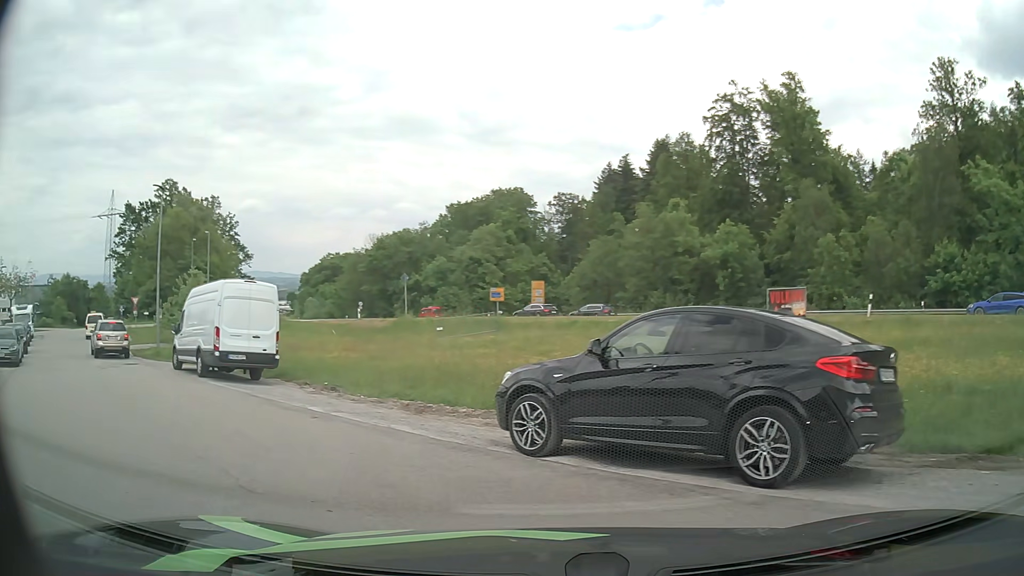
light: Day
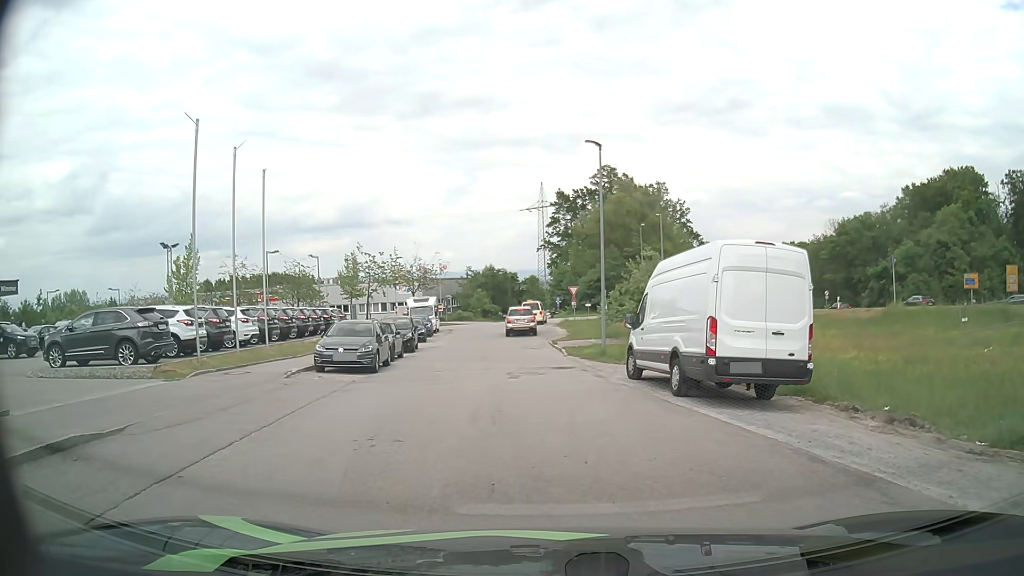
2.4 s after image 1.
(-3.2, +6.7) m; -40°
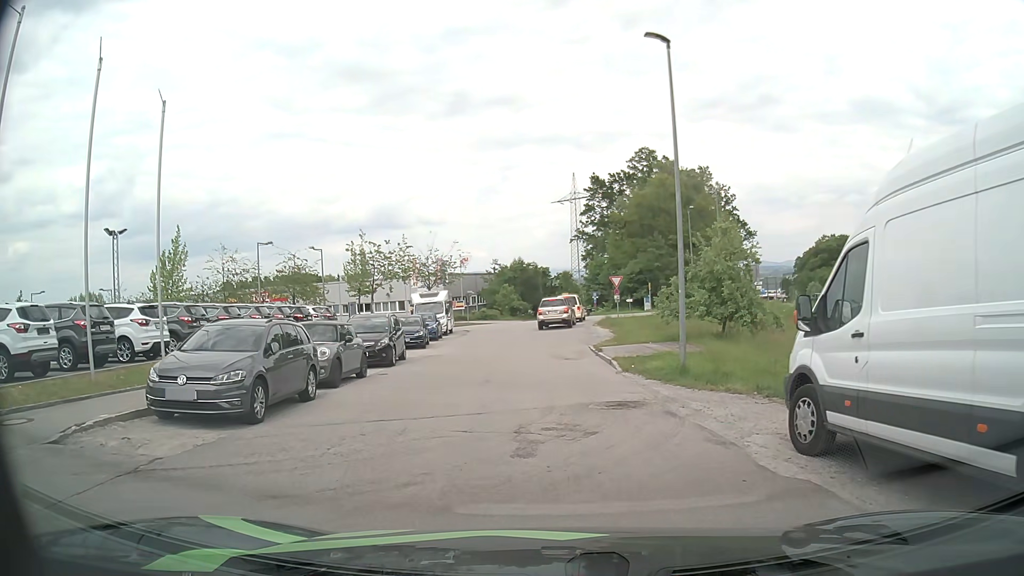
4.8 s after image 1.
(-0.1, +9.7) m; -3°
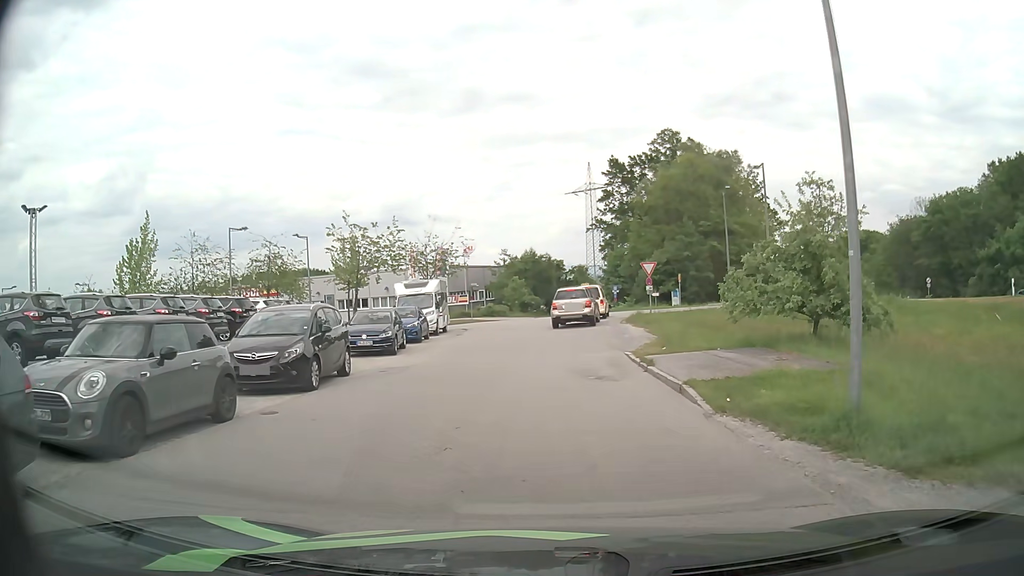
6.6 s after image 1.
(-0.1, +8.3) m; -1°
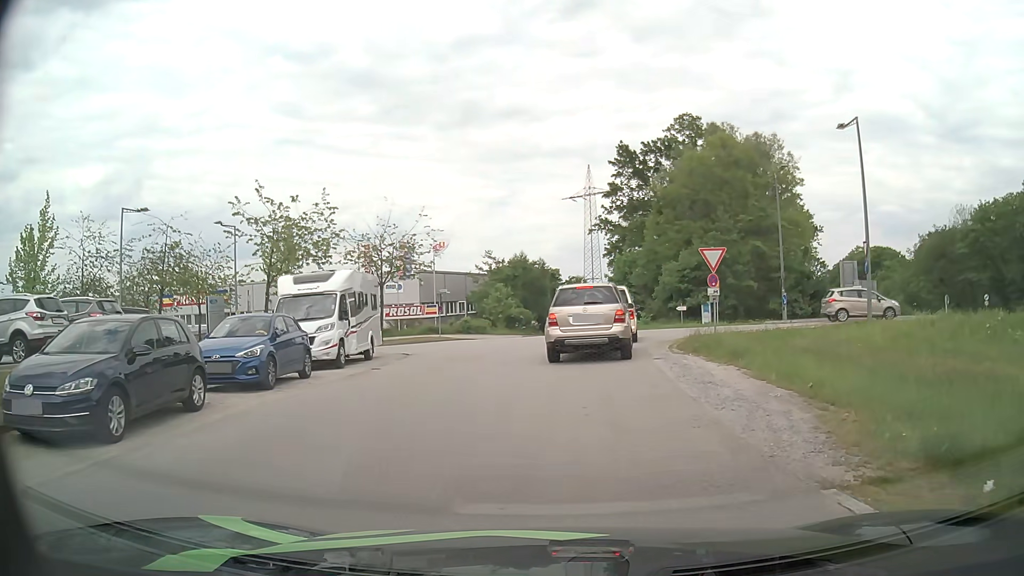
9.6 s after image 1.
(0.0, +14.5) m; +1°
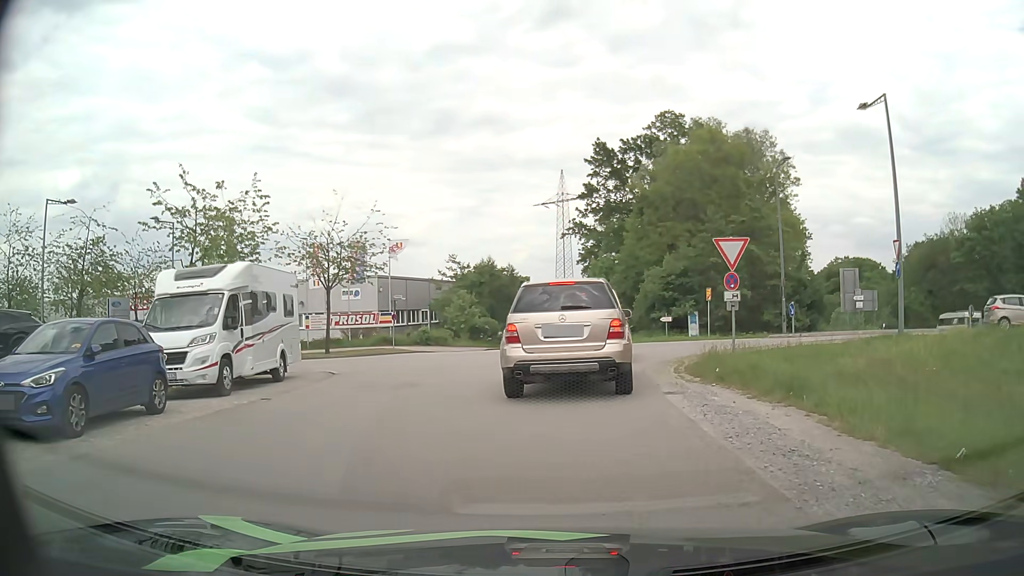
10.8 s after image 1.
(+0.1, +5.2) m; +3°
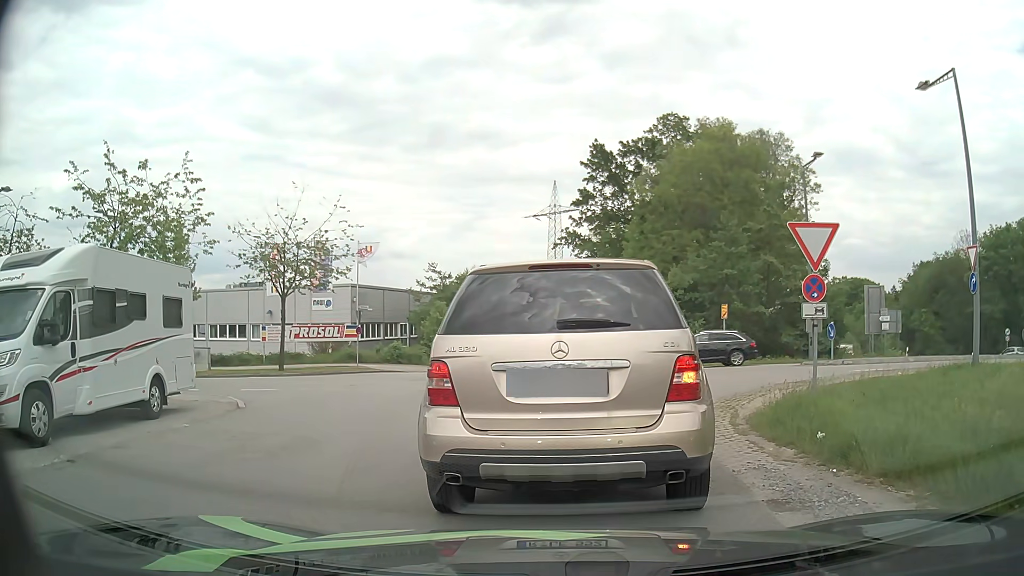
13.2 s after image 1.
(0.0, +5.2) m; 0°
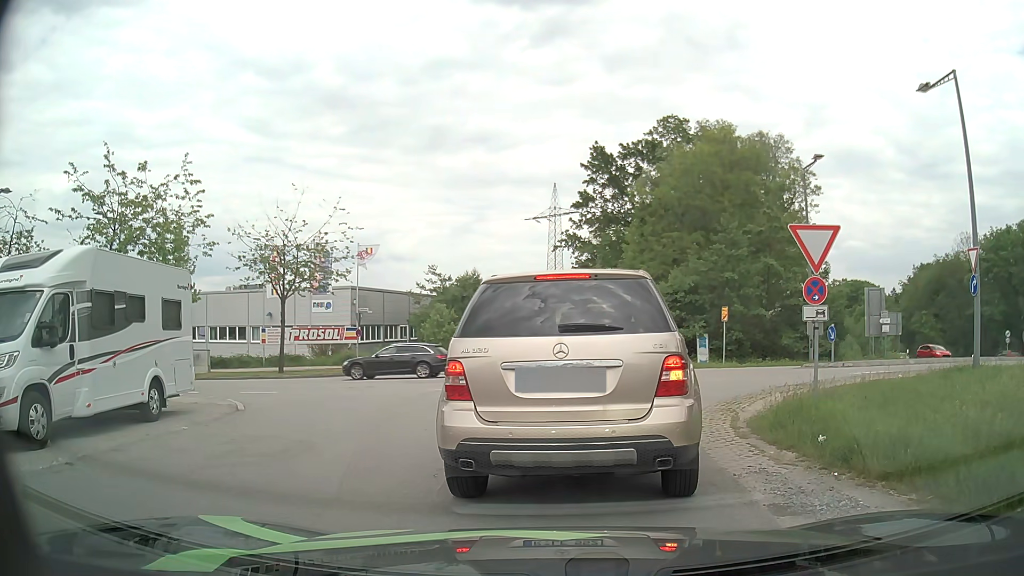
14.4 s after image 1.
(0.0, +0.1) m; 0°
(0, +10) (-1, +20) (-7, +27) (-17, +30) (-26, +32) (-36, +34) (-46, +35) (-56, +37) (-66, +39) (-76, +42) m
